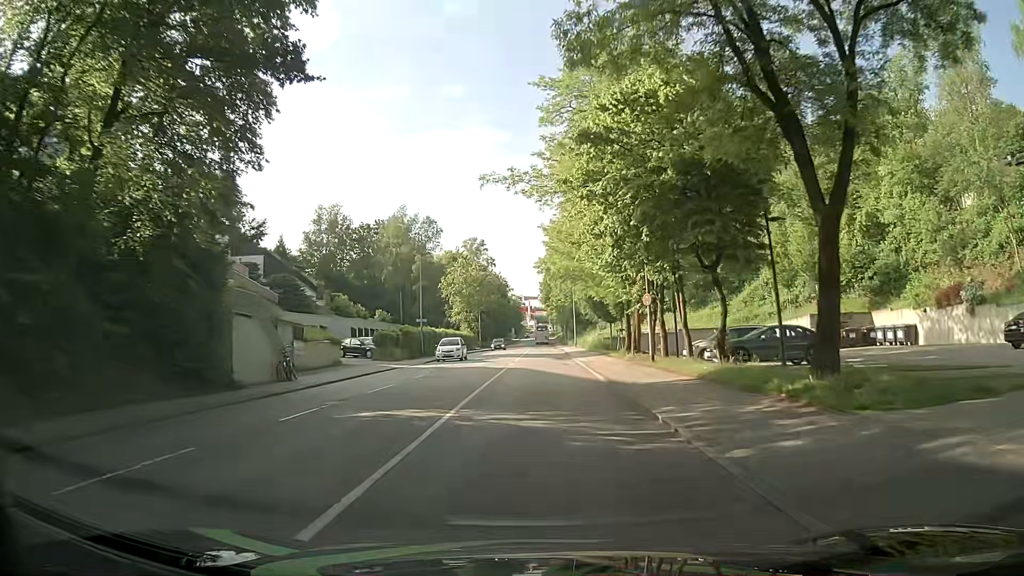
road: tertiary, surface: asphalt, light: Day
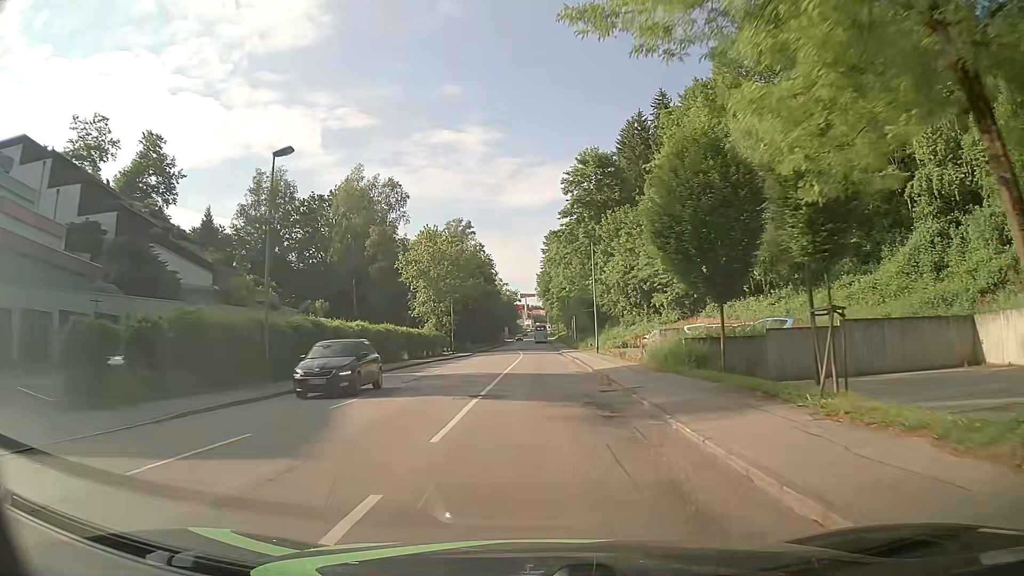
(-0.2, +30.4) m; 0°
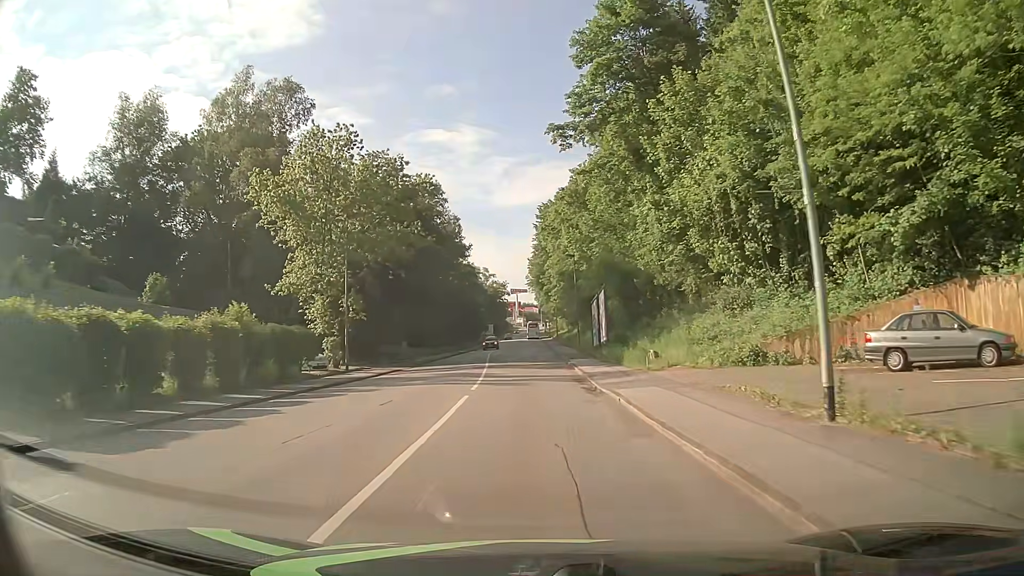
(+0.1, +38.1) m; 0°
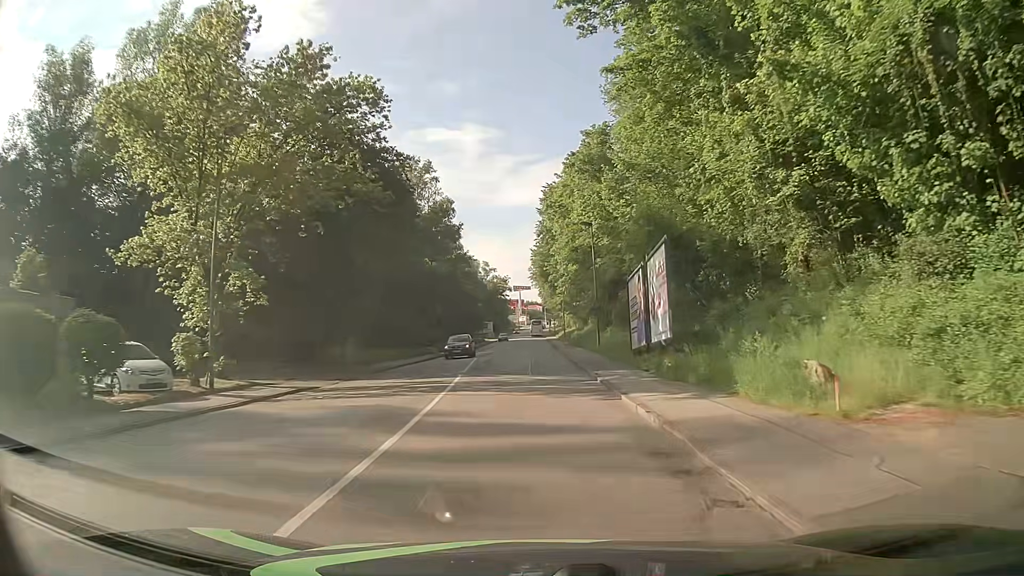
(0.0, +15.3) m; 0°
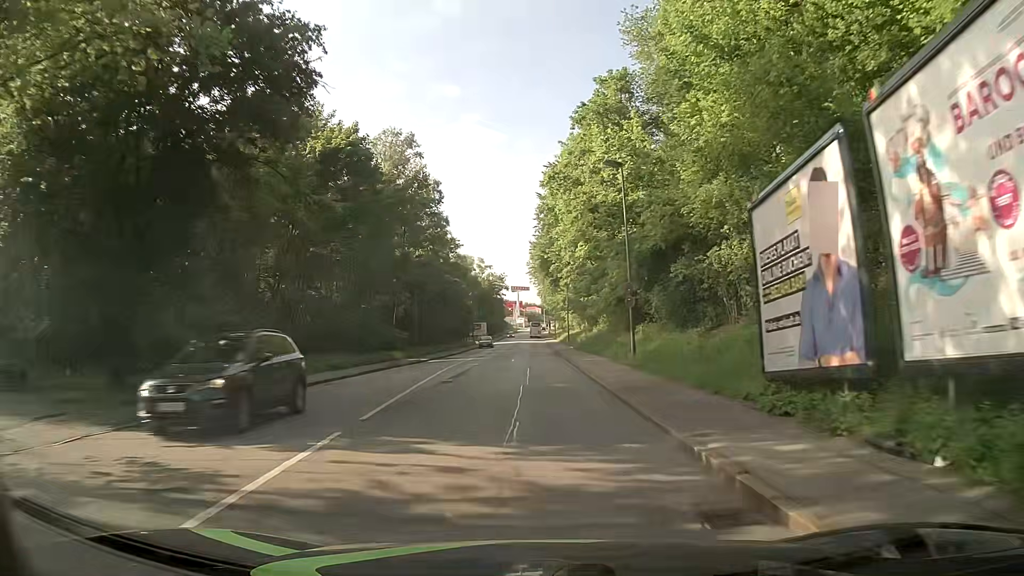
(0.0, +15.3) m; 0°
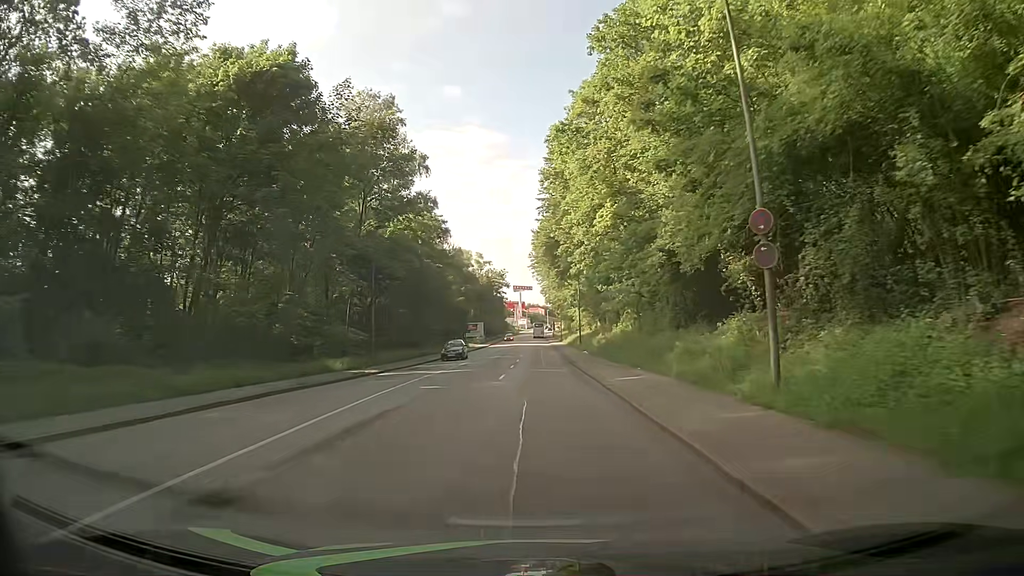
(-0.1, +15.3) m; 0°
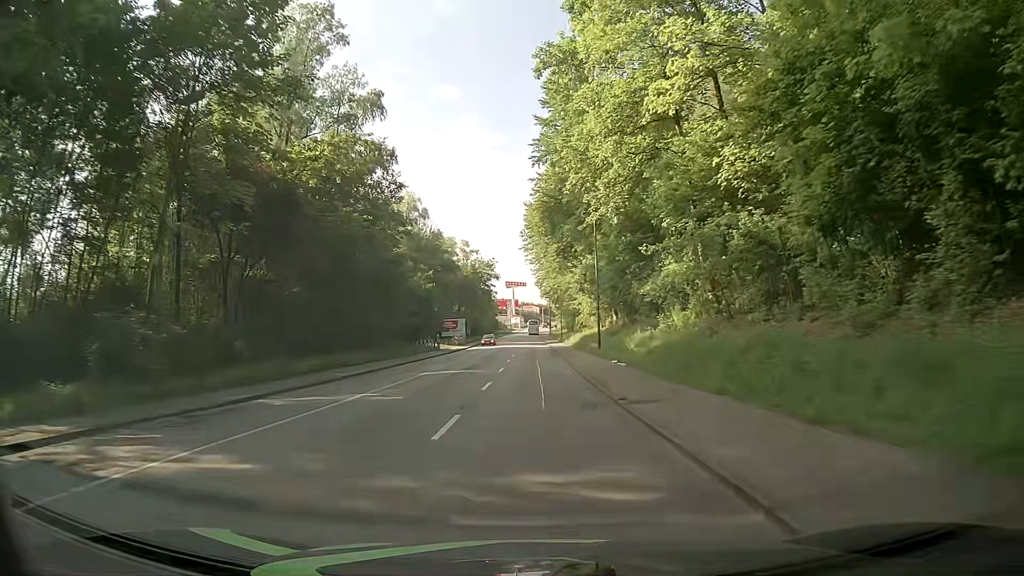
(+0.1, +22.8) m; +1°
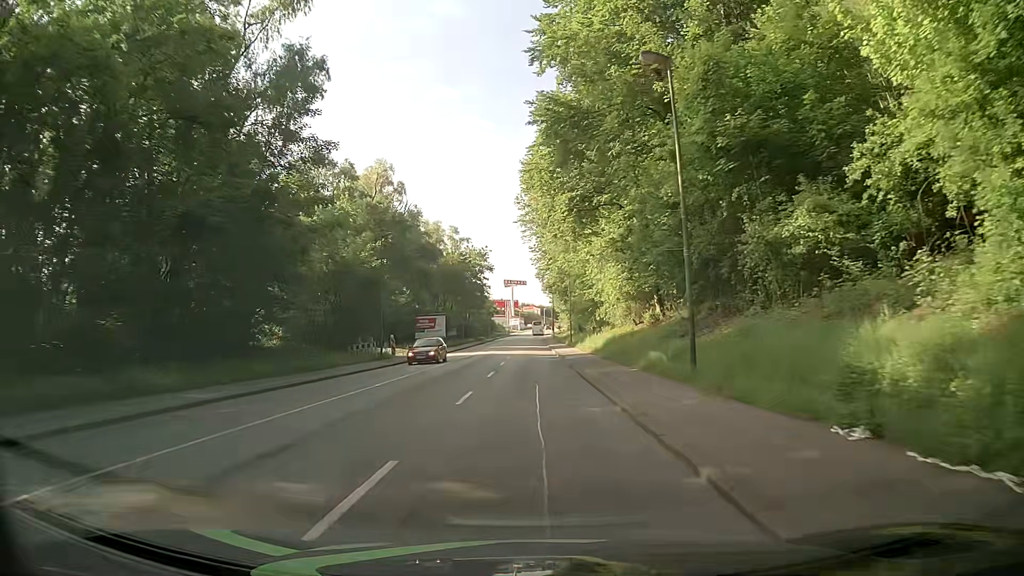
(-0.1, +22.8) m; 0°
(0, +10) (0, +20) (0, +30) (0, +40) (-1, +50) (-1, +60) (-1, +70) (-1, +80) (-1, +90) (-1, +100) m
